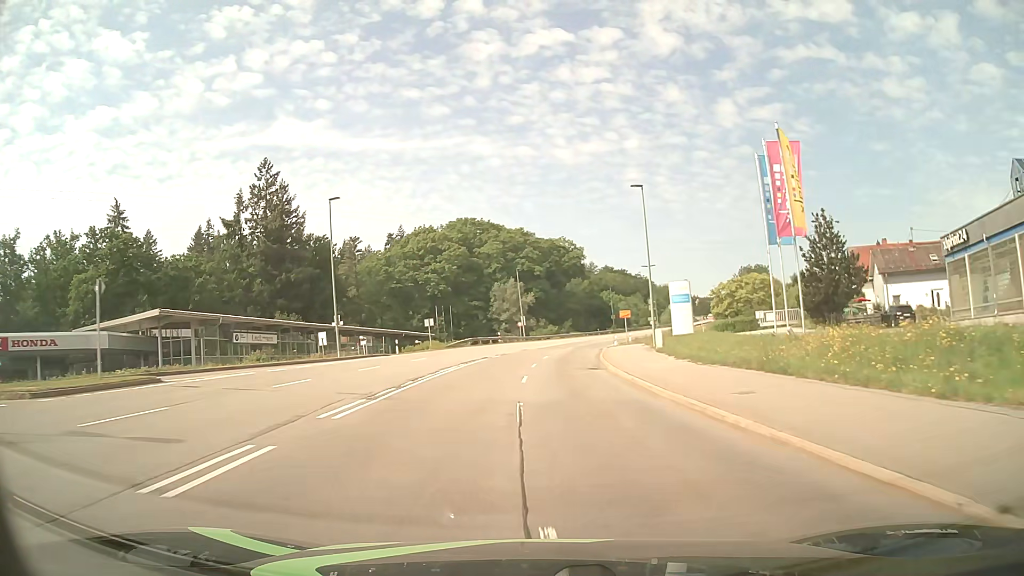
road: secondary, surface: asphalt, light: Day
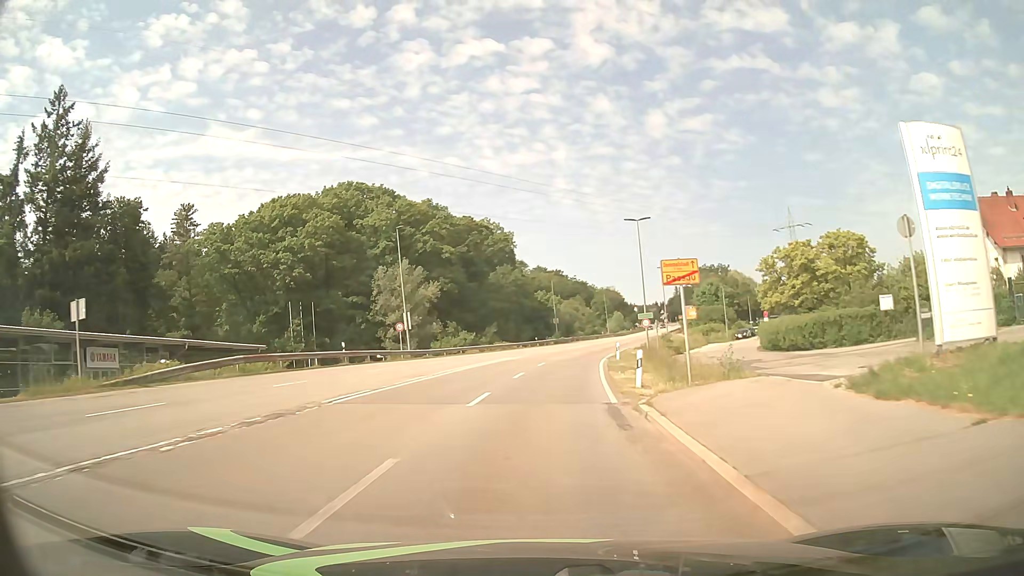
(+2.4, +41.6) m; +6°
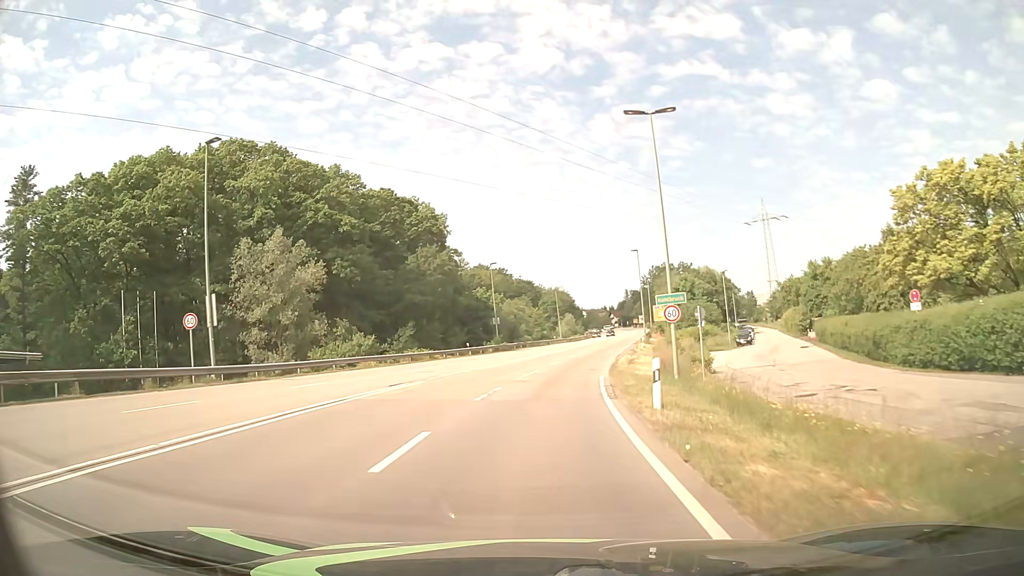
(+1.0, +24.9) m; +5°
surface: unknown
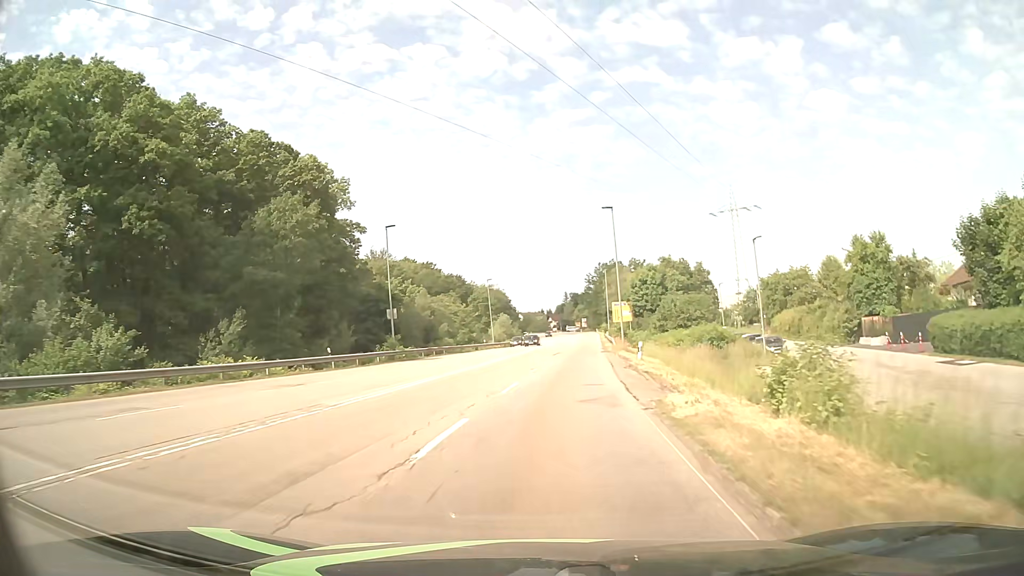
(+1.2, +26.8) m; +5°
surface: asphalt
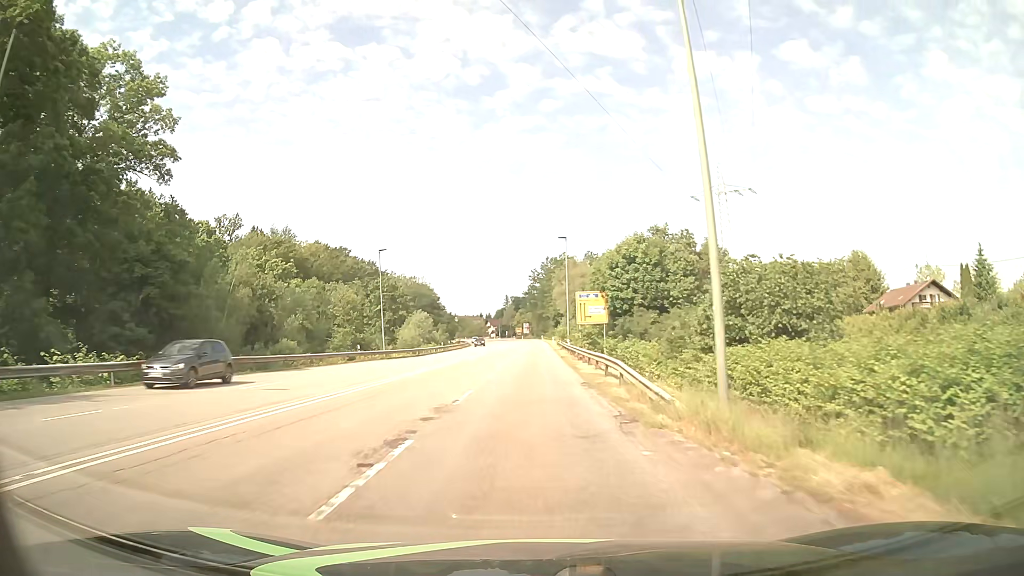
(+2.2, +36.7) m; +5°
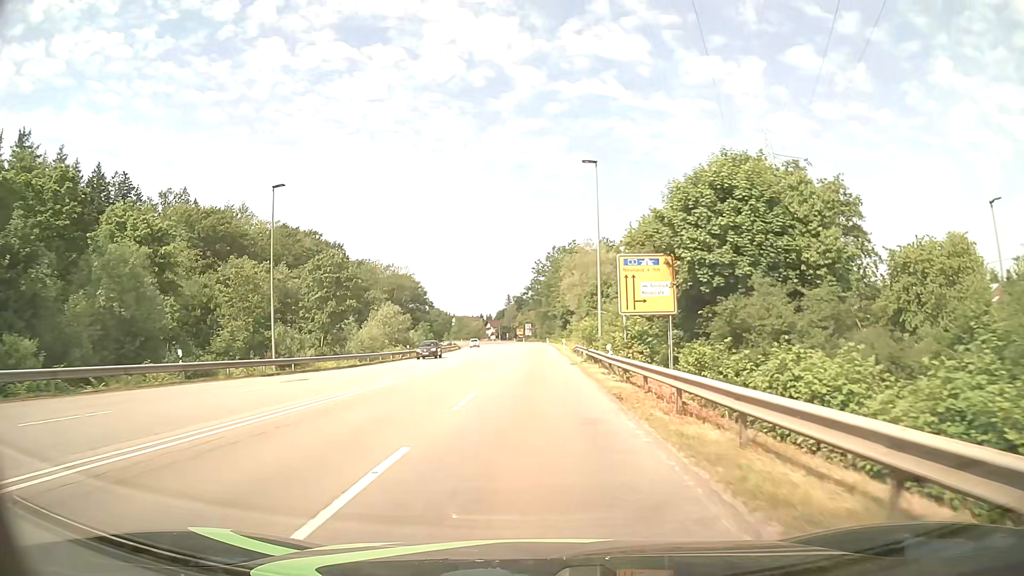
(-0.1, +27.6) m; 0°
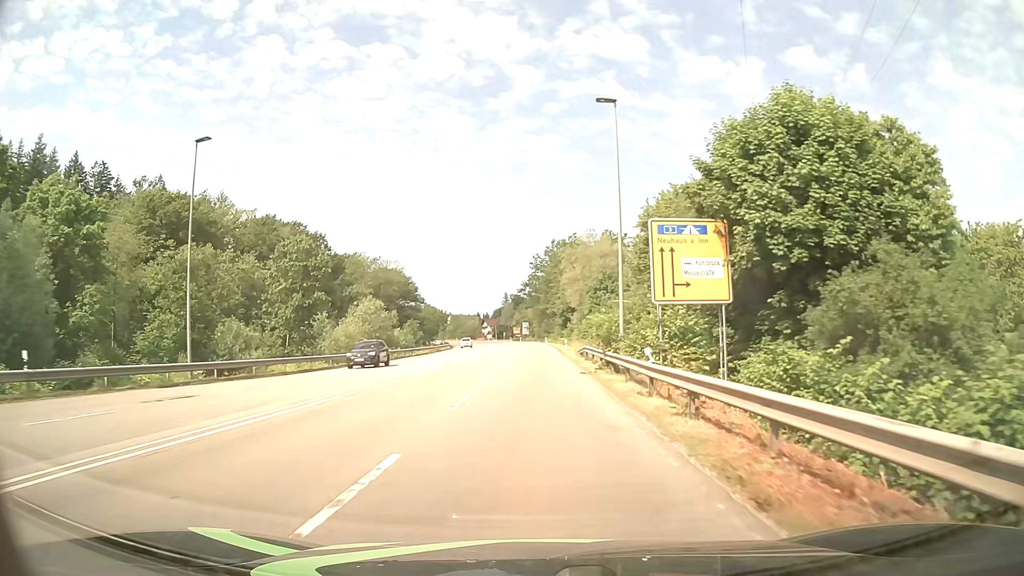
(0.0, +9.2) m; 0°
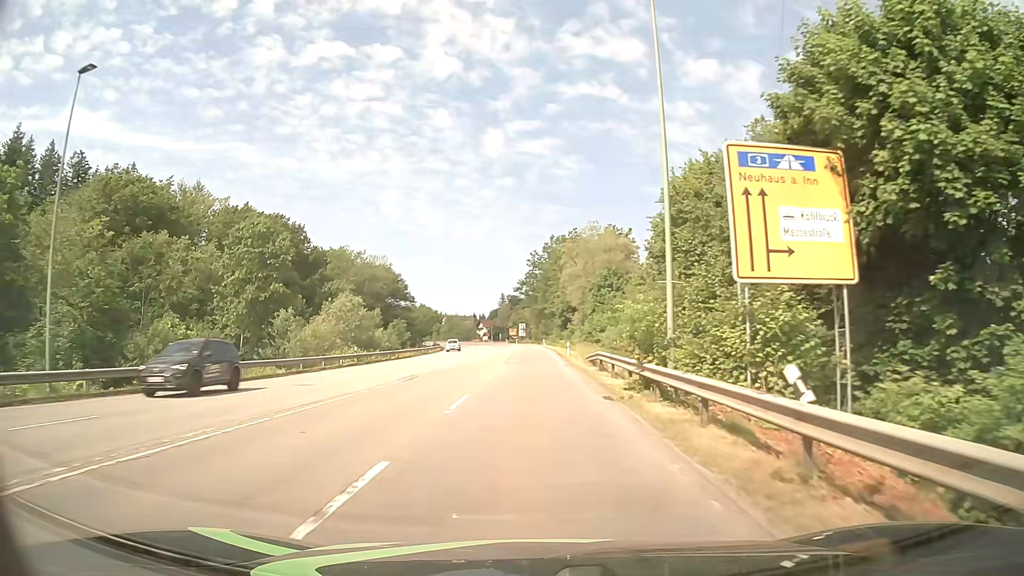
(0.0, +9.2) m; 0°
(0, +10) (0, +20) (0, +30) (0, +40) (0, +50) (0, +60) (0, +70) (0, +80) (-1, +90) (-1, +100) m
